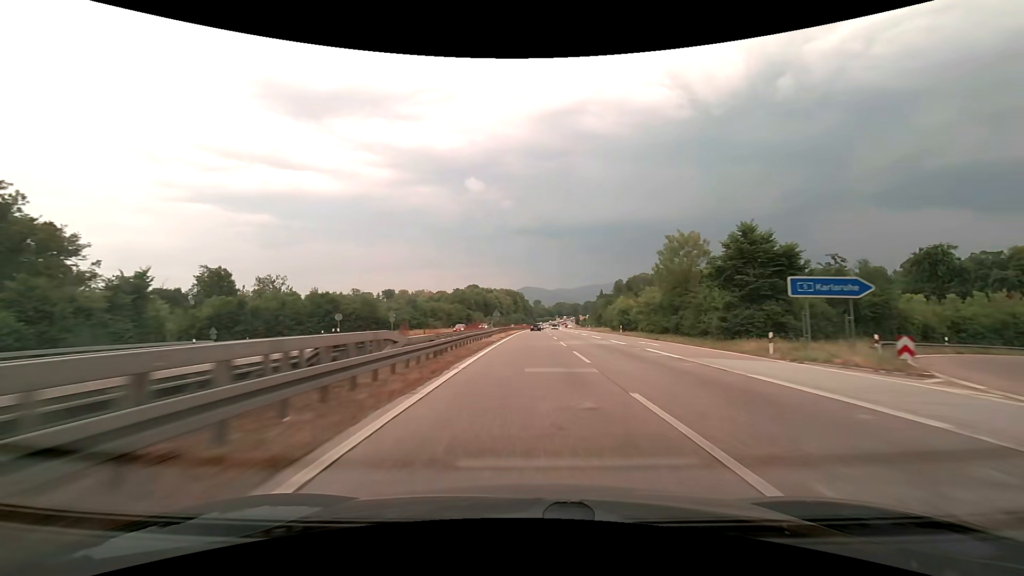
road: trunk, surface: asphalt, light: Day
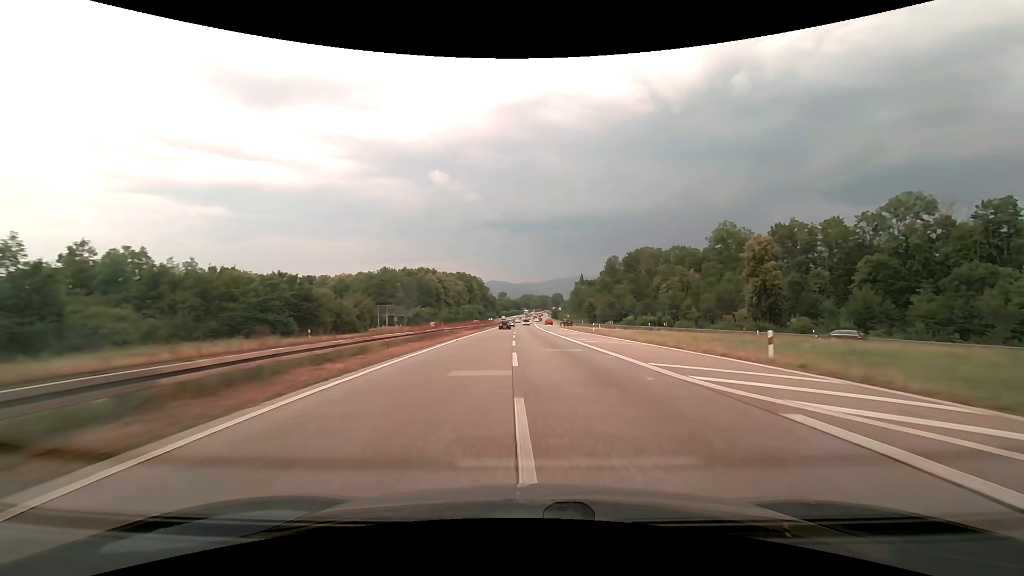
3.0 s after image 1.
(+2.9, +86.0) m; +4°
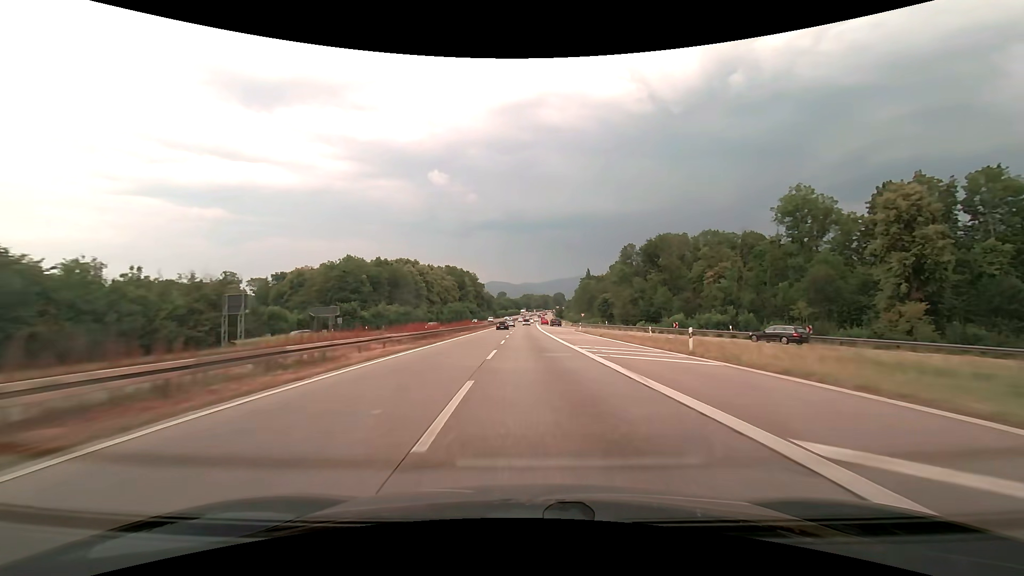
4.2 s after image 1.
(0.0, +33.6) m; 0°
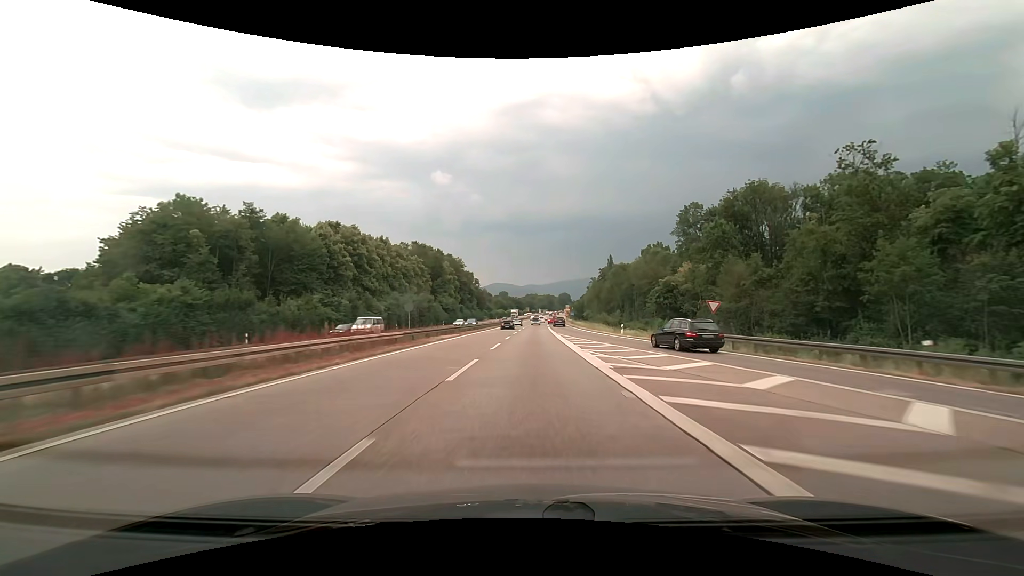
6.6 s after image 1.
(-0.3, +65.4) m; 0°
(0, +10) (0, +20) (0, +30) (0, +40) (0, +50) (0, +60) (+1, +70) (+1, +80) (+1, +90) (+2, +100) m
